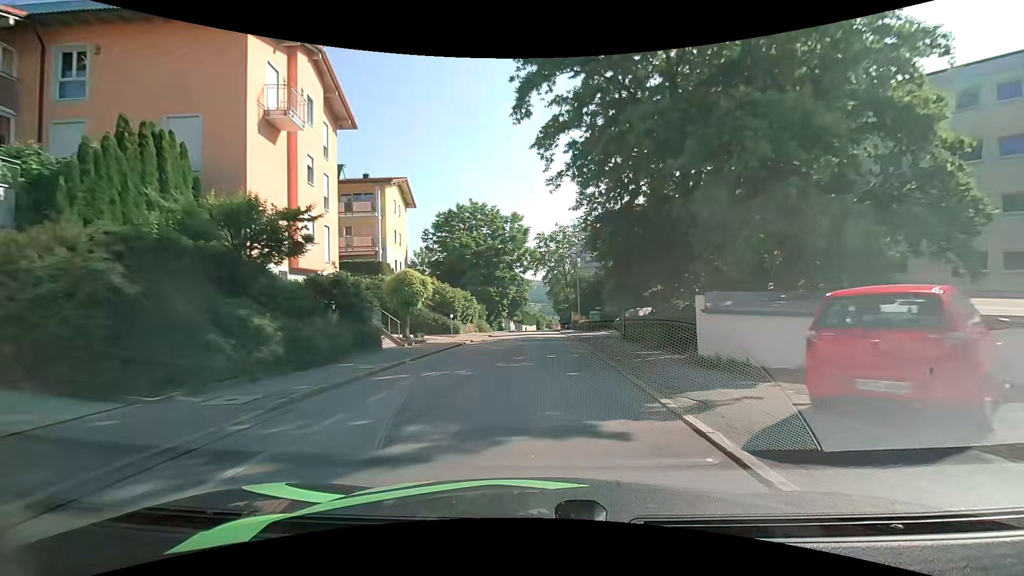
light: Day
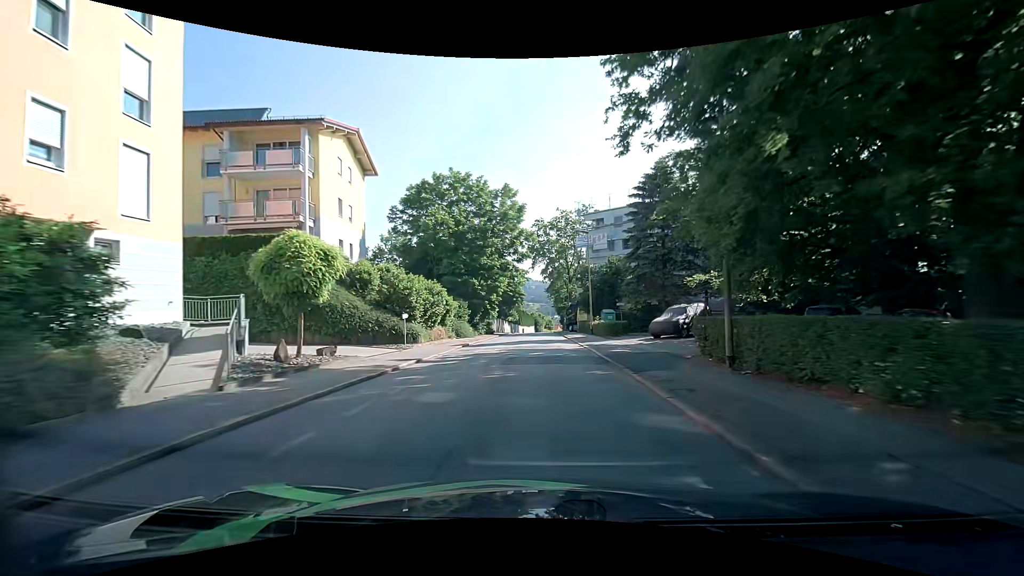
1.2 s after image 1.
(0.0, +13.1) m; 0°
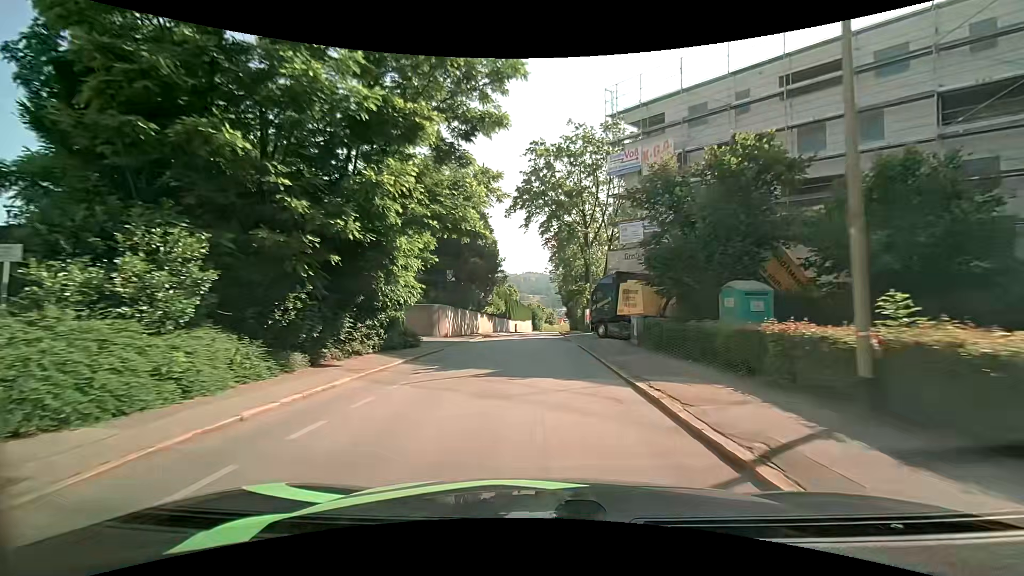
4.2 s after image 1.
(+0.5, +33.2) m; 0°
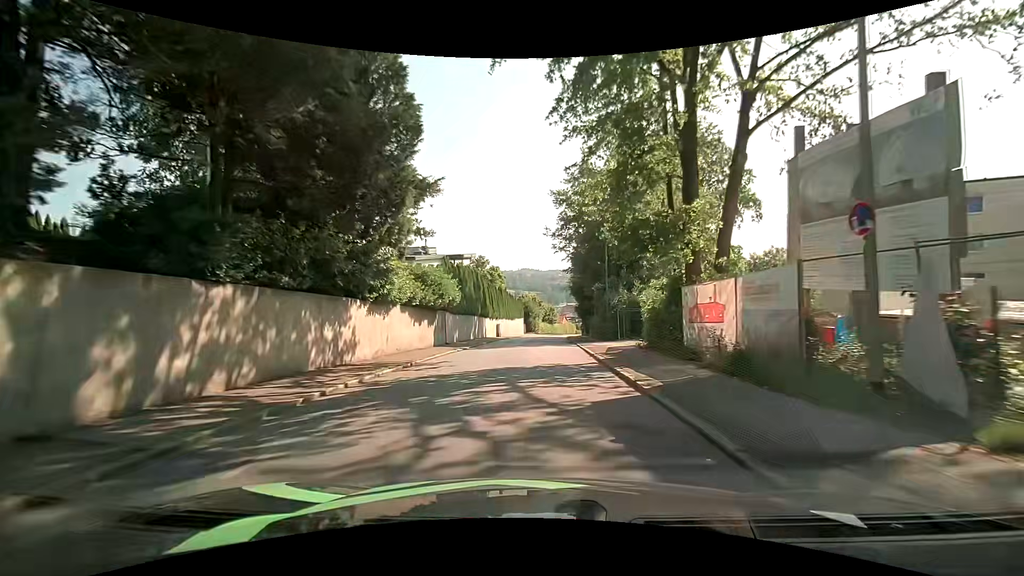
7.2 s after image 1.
(-0.1, +33.2) m; 0°
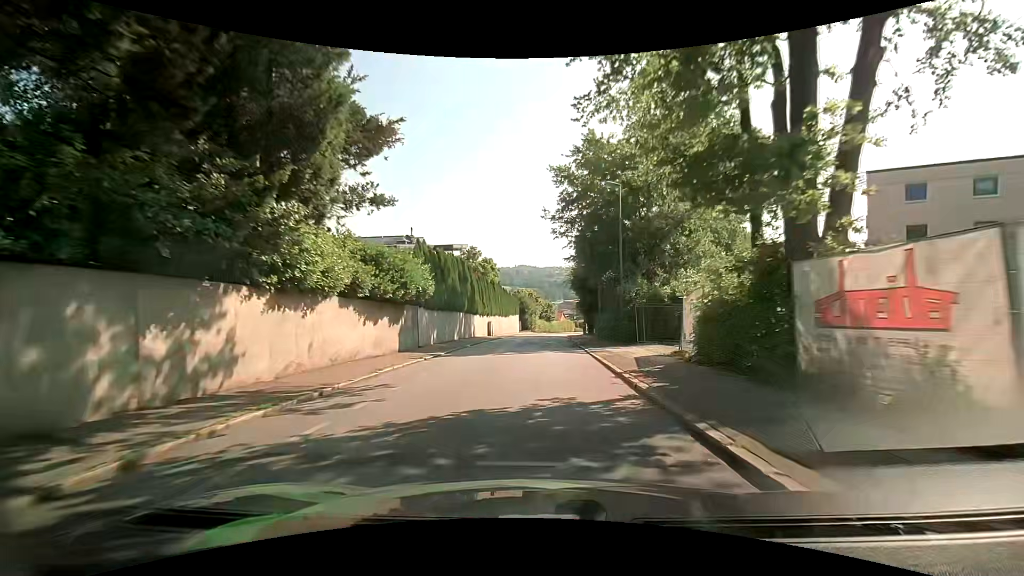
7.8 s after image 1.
(0.0, +6.6) m; 0°
(0, +10) (0, +20) (0, +30) (+1, +40) (+1, +50) (+2, +60) (+3, +70) (+5, +80) (+8, +89) (+11, +99) m
